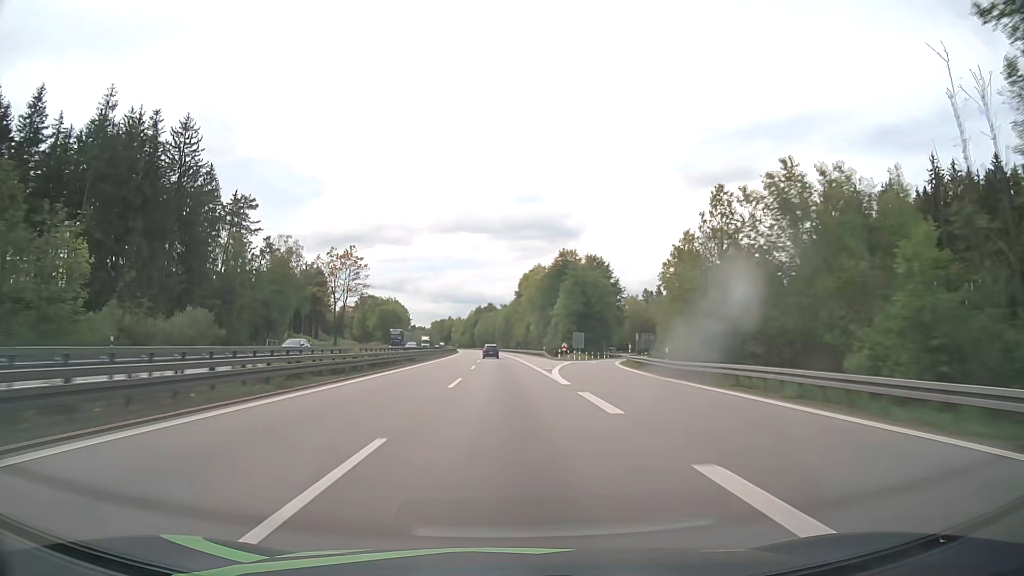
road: motorway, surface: asphalt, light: Day
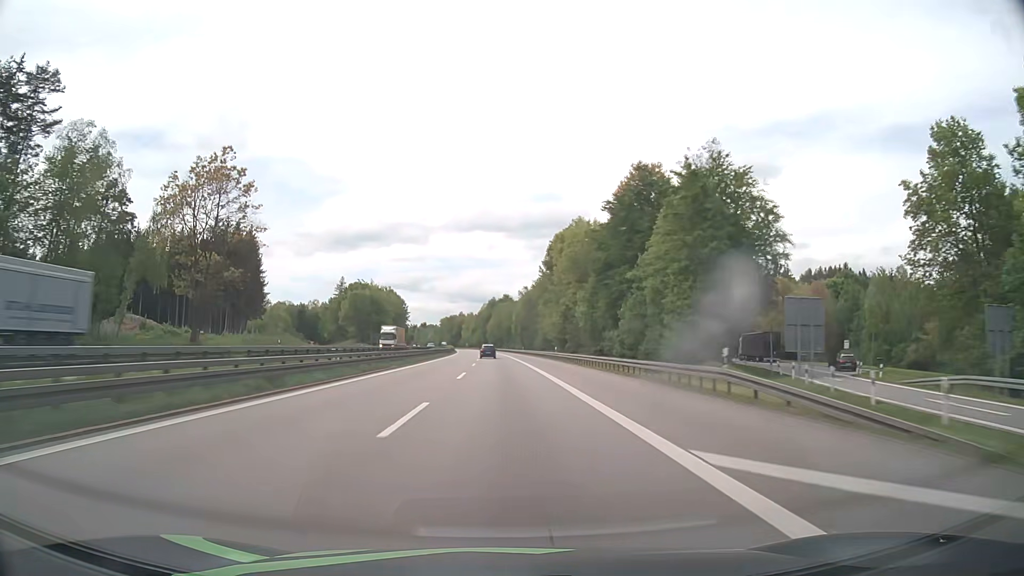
(-0.8, +66.6) m; -2°
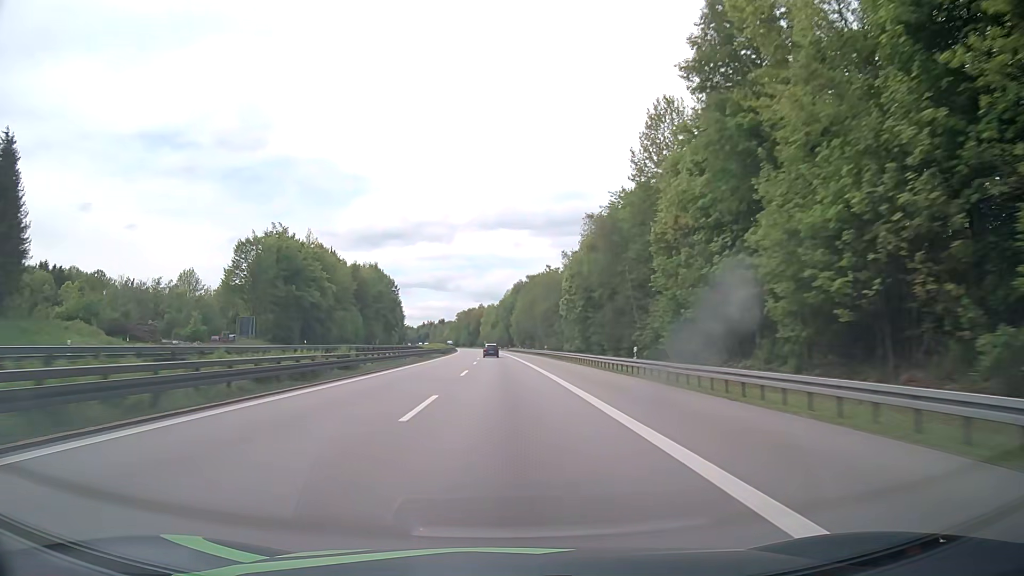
(-1.5, +88.9) m; -2°
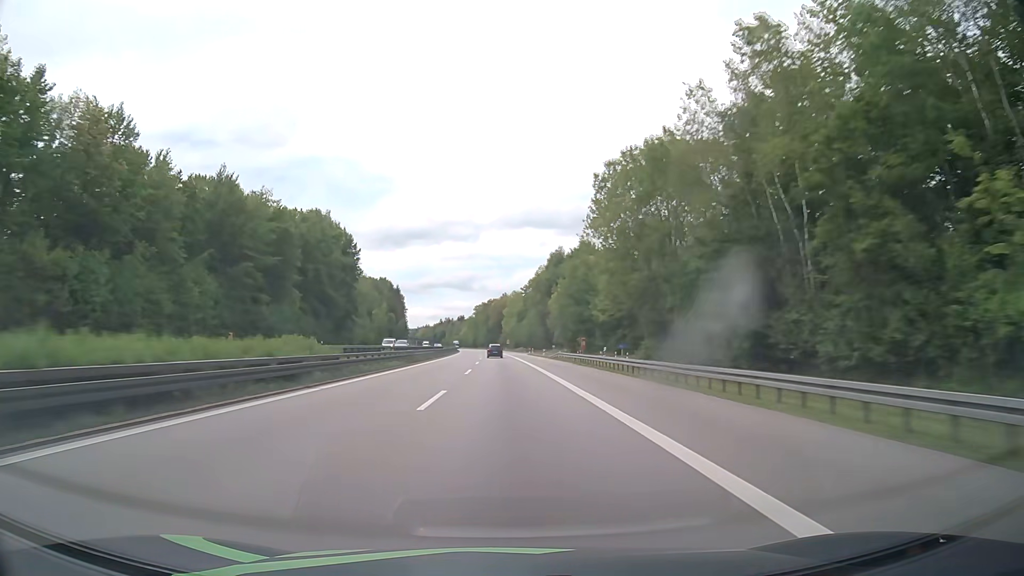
(-1.6, +89.0) m; -2°
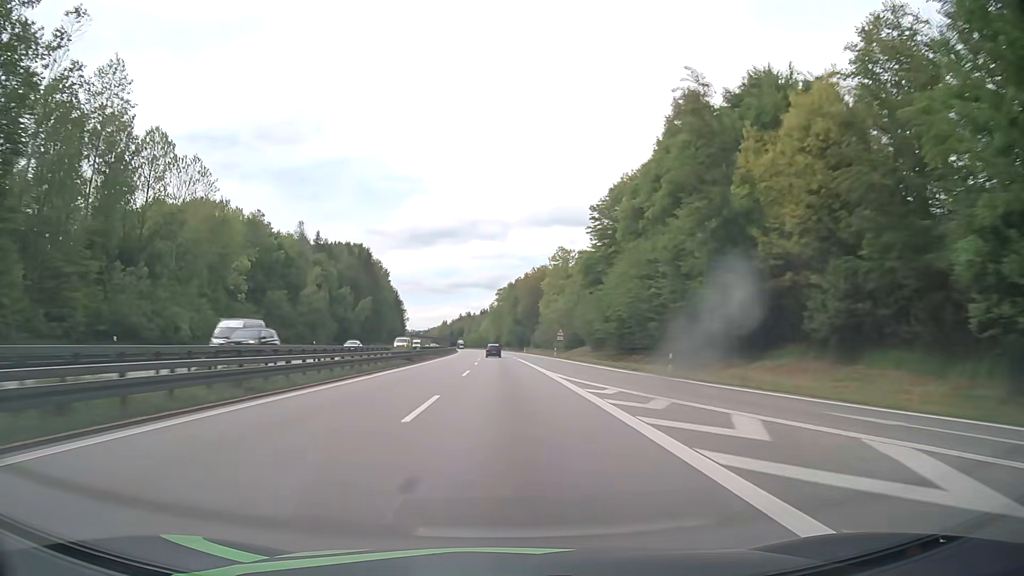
(-2.4, +111.3) m; -2°
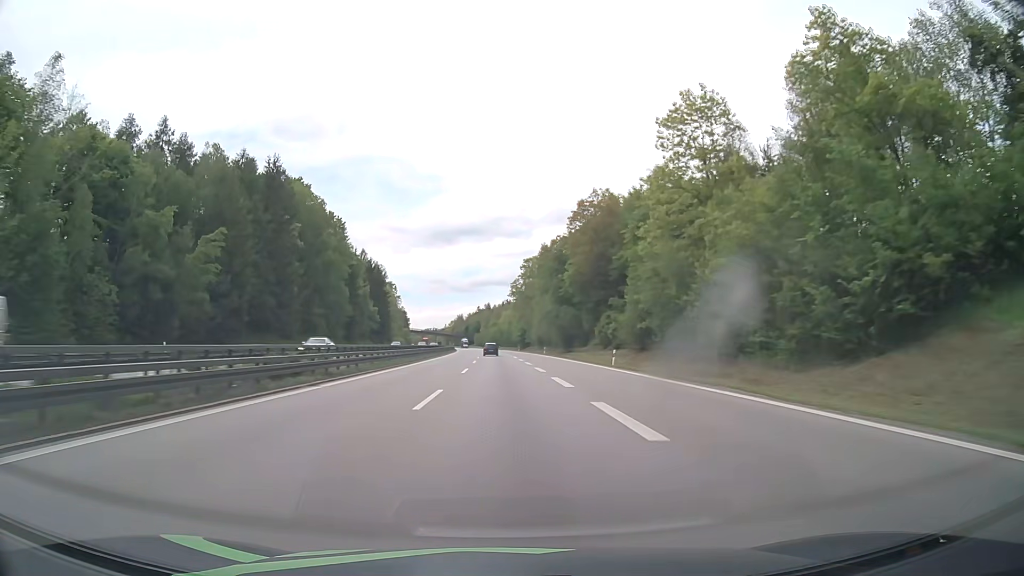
(-1.6, +88.9) m; -2°
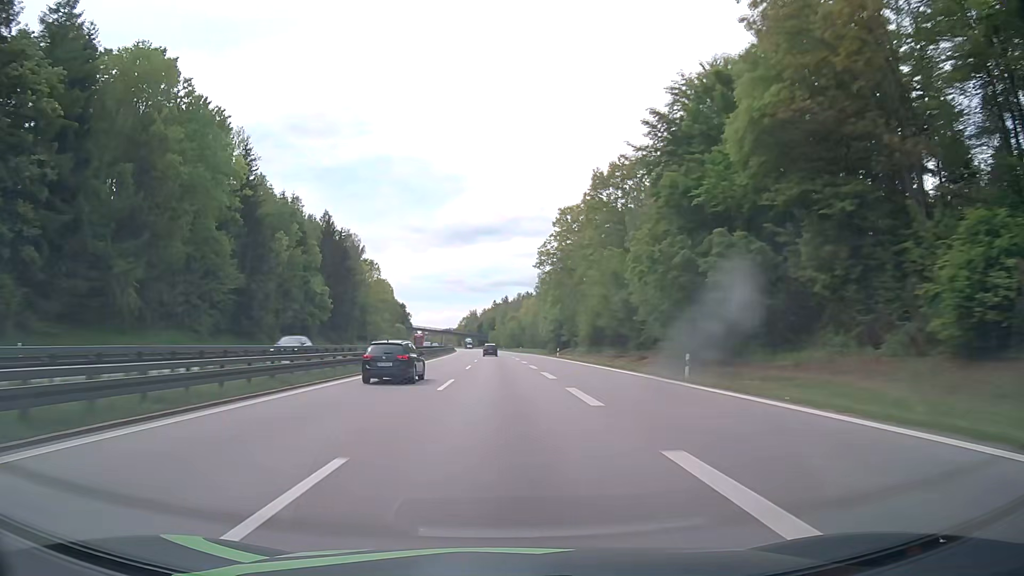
(-1.5, +66.7) m; -2°
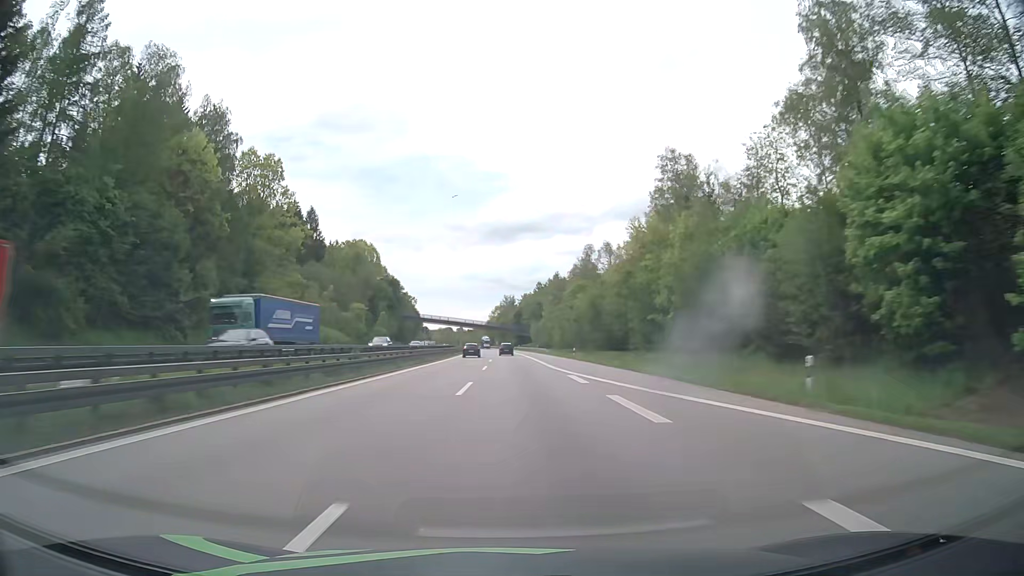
(-3.0, +111.3) m; -3°
(0, +10) (0, +20) (0, +30) (0, +40) (-1, +50) (-1, +60) (-1, +70) (-2, +80) (-2, +90) (-3, +100) m
